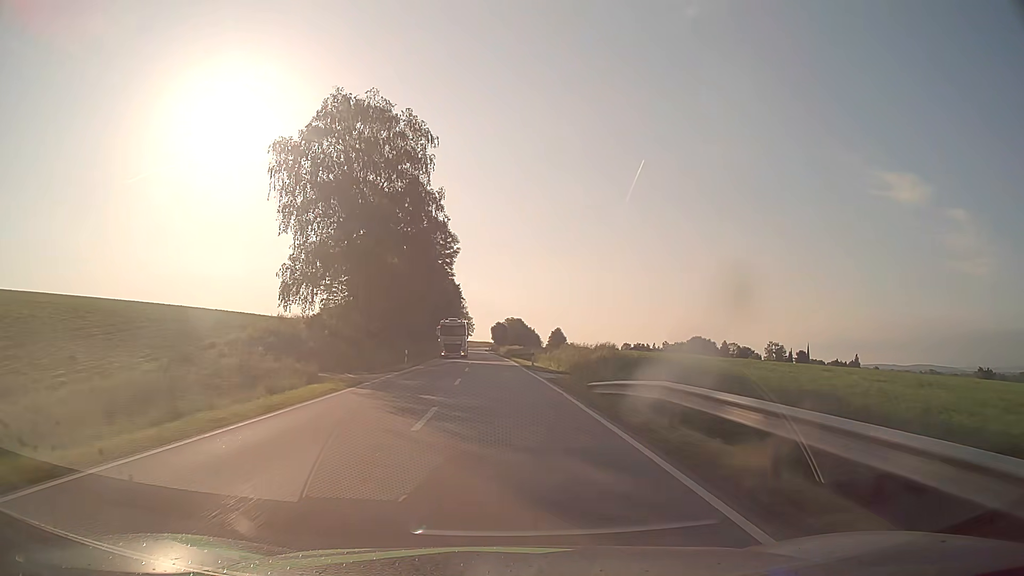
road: secondary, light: Day
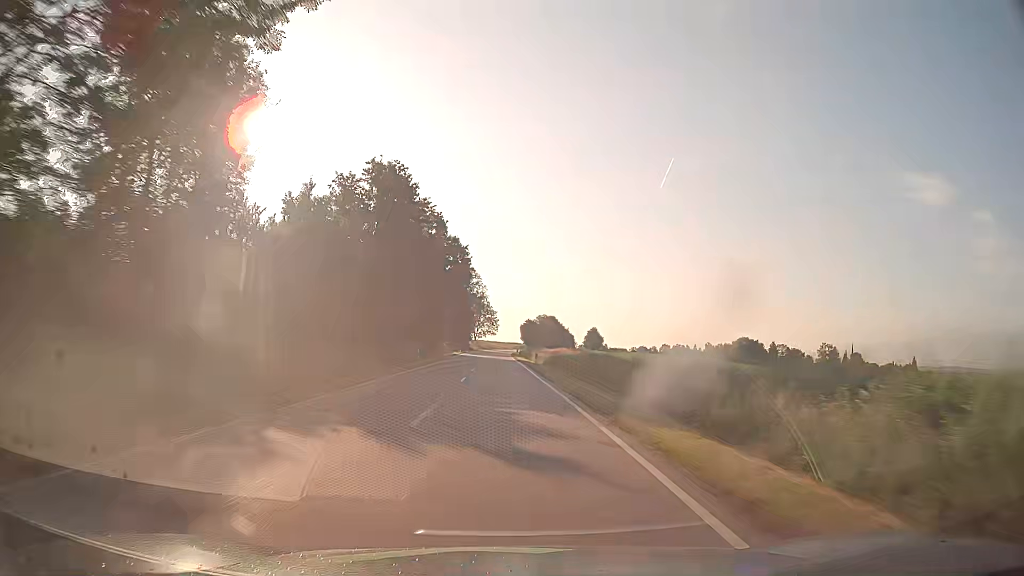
(-1.0, +47.5) m; -2°
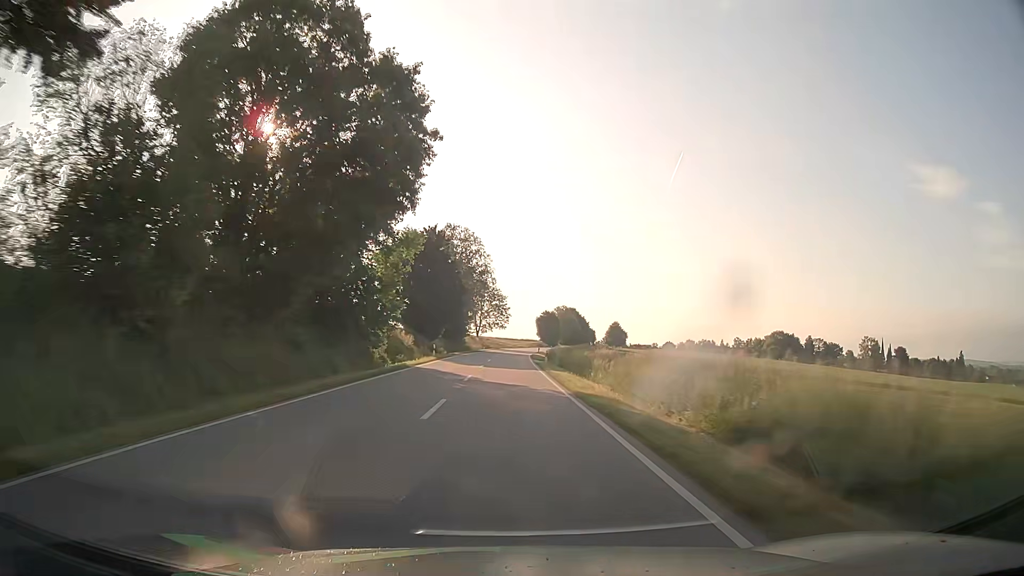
(-0.5, +47.5) m; -1°
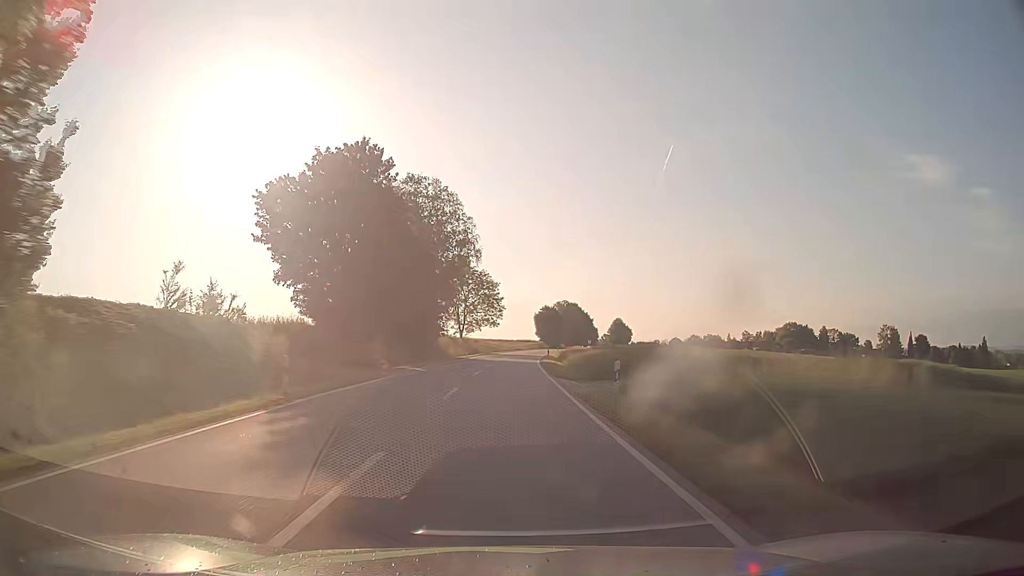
(+0.1, +31.7) m; 0°
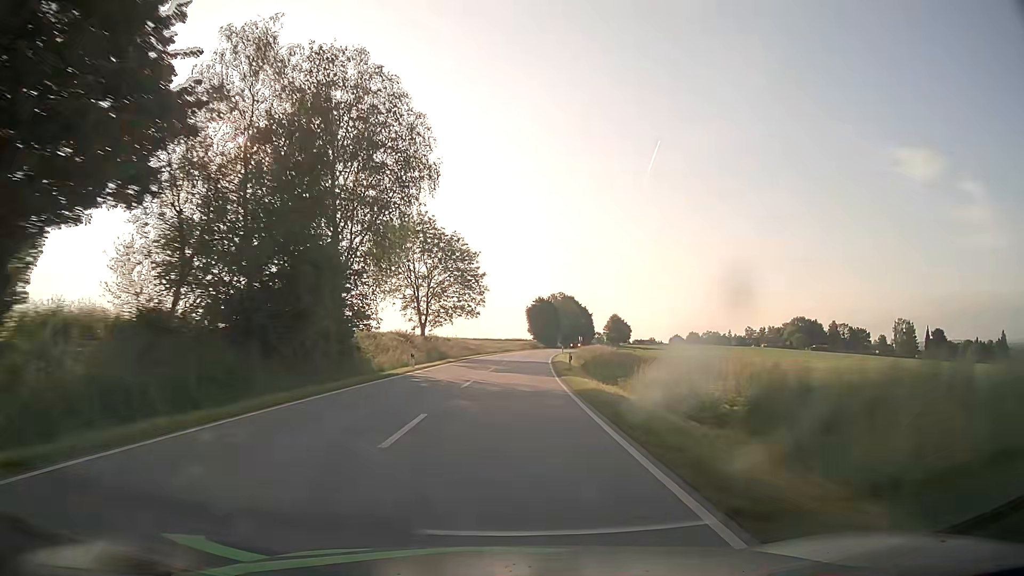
(+0.3, +31.7) m; +1°
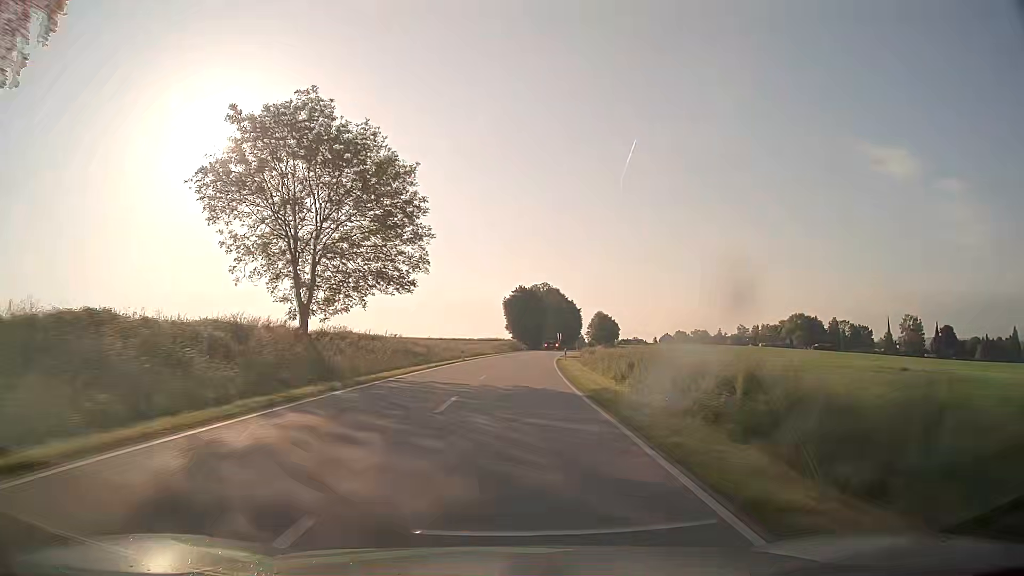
(+0.5, +31.7) m; +2°
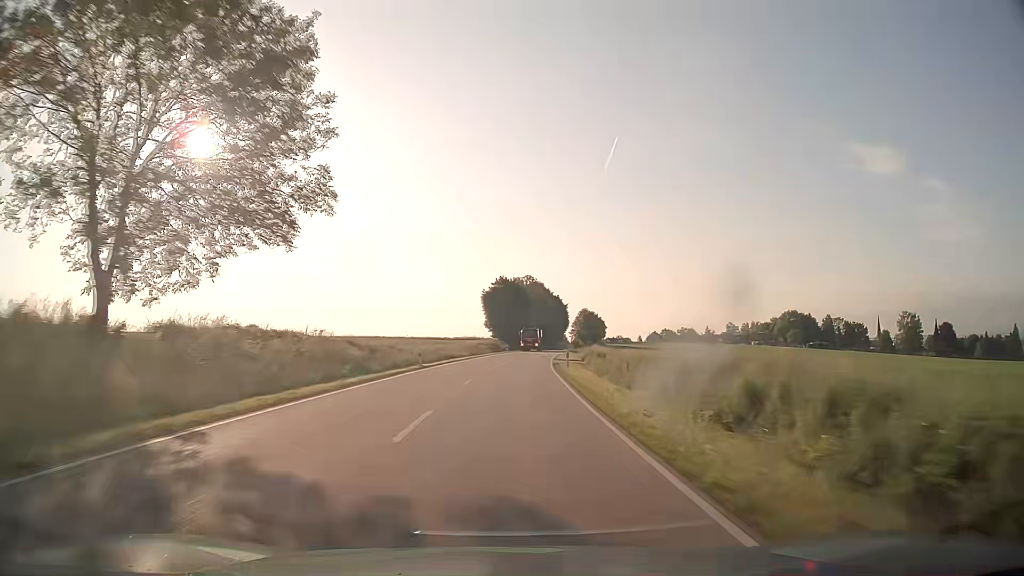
(+0.2, +15.7) m; +2°
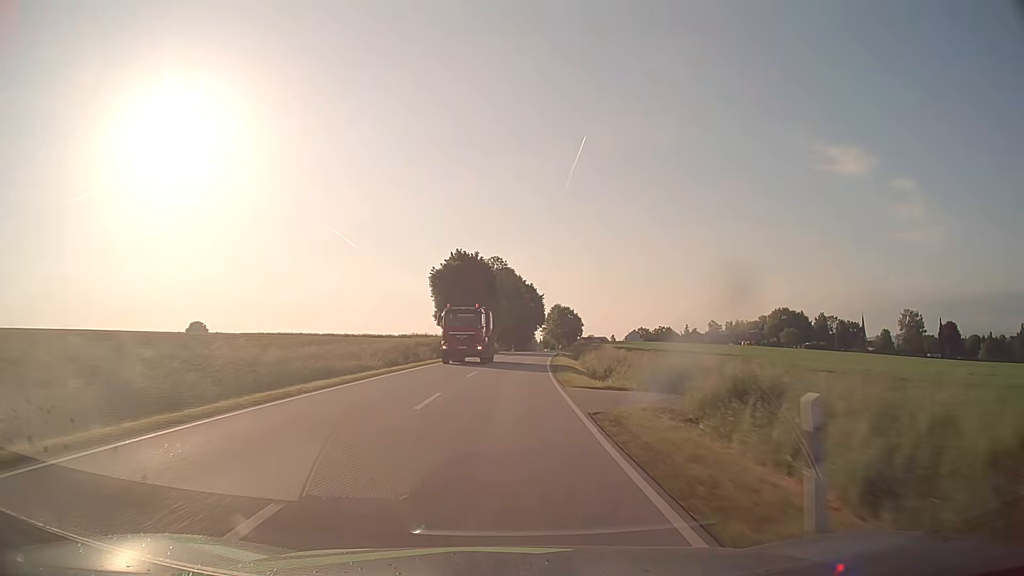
(+0.9, +31.4) m; +3°
(0, +10) (0, +20) (+1, +30) (+1, +40) (+2, +50) (+2, +60) (+3, +70) (+4, +80) (+5, +90) (+6, +100) m
